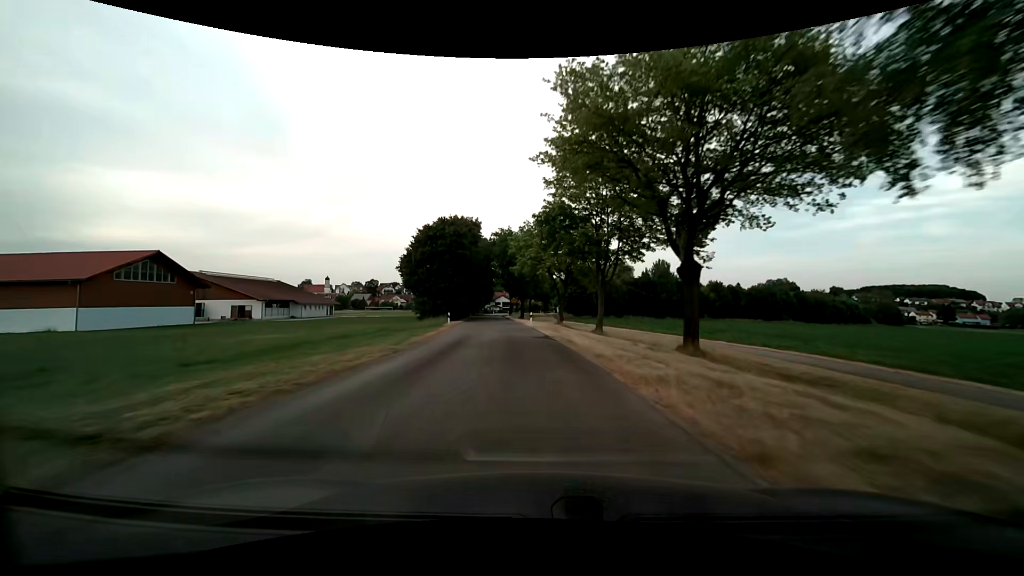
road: unclassified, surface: asphalt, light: Day
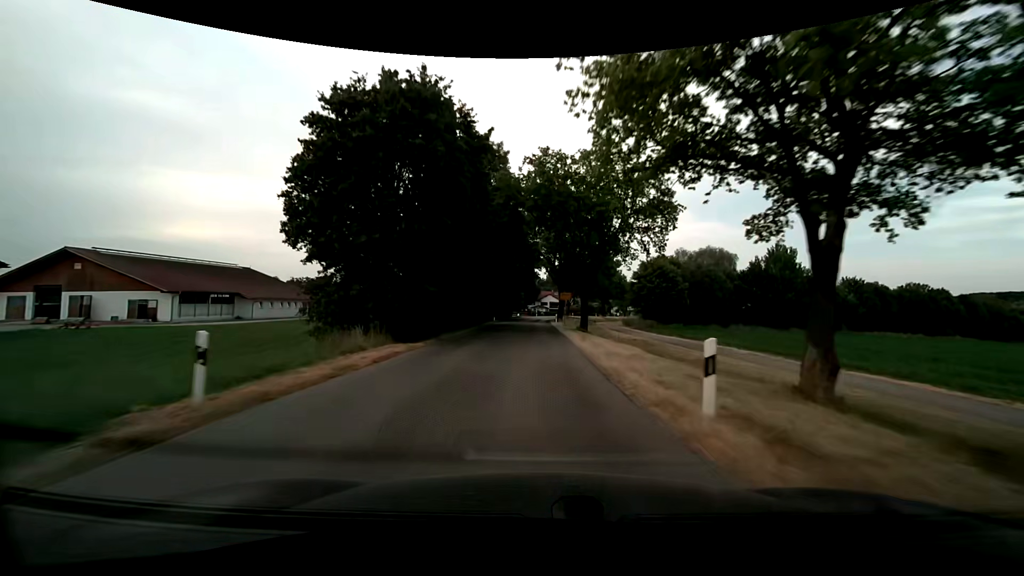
(-2.0, +35.2) m; -6°
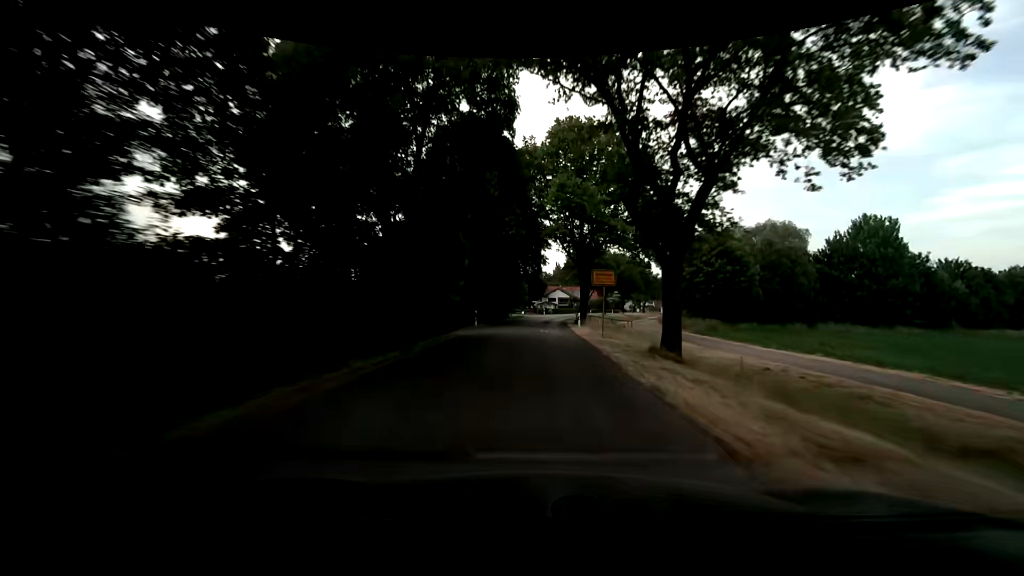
(0.0, +21.7) m; 0°
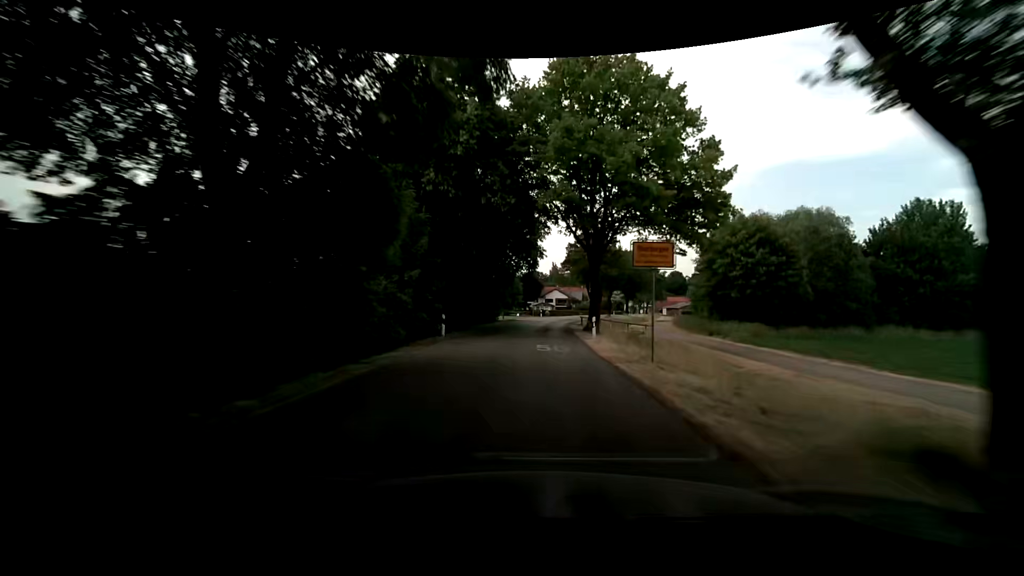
(0.0, +10.2) m; 0°
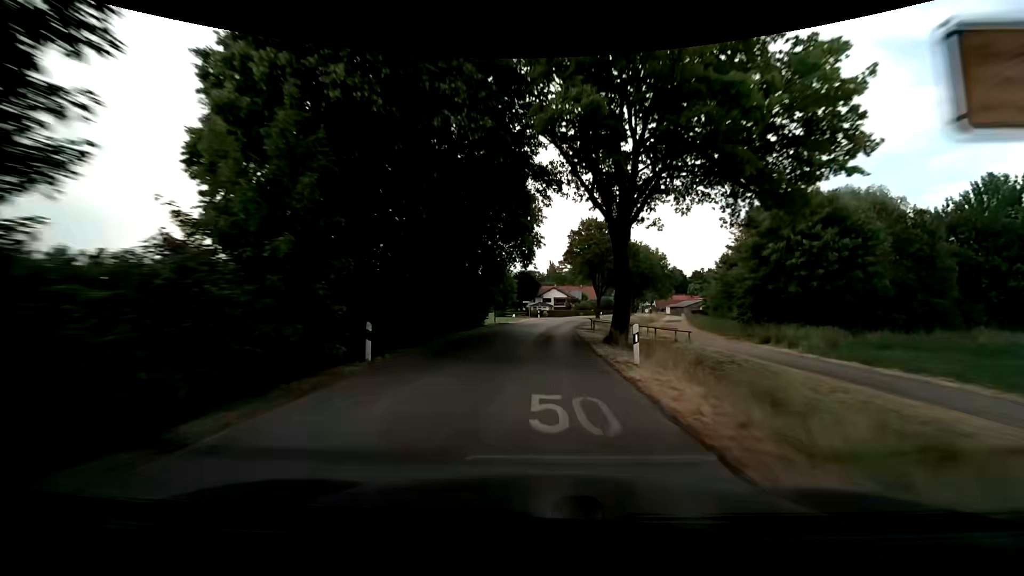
(0.0, +9.7) m; 0°
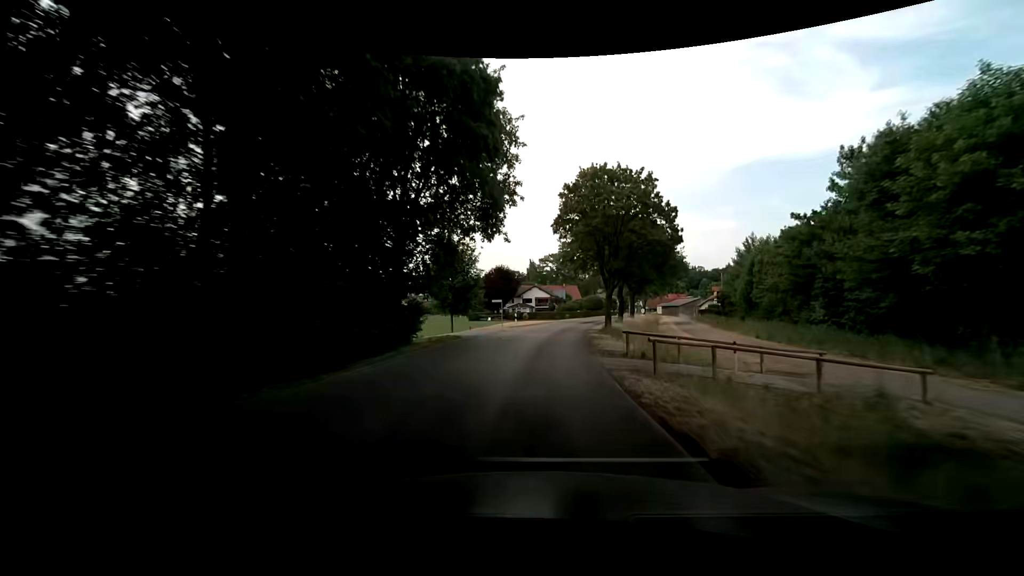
(+0.4, +18.3) m; +2°
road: residential
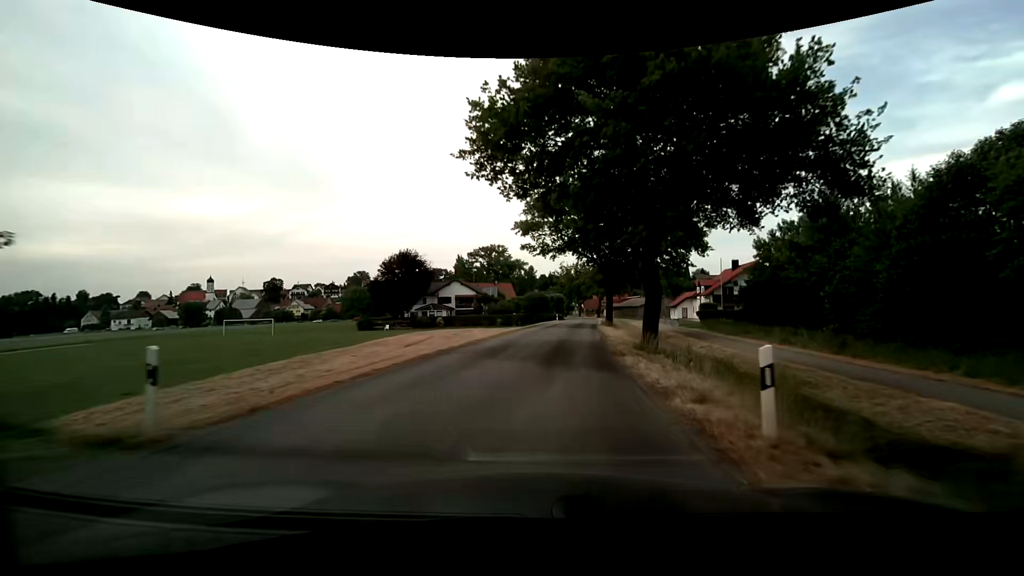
(+2.2, +34.6) m; +8°
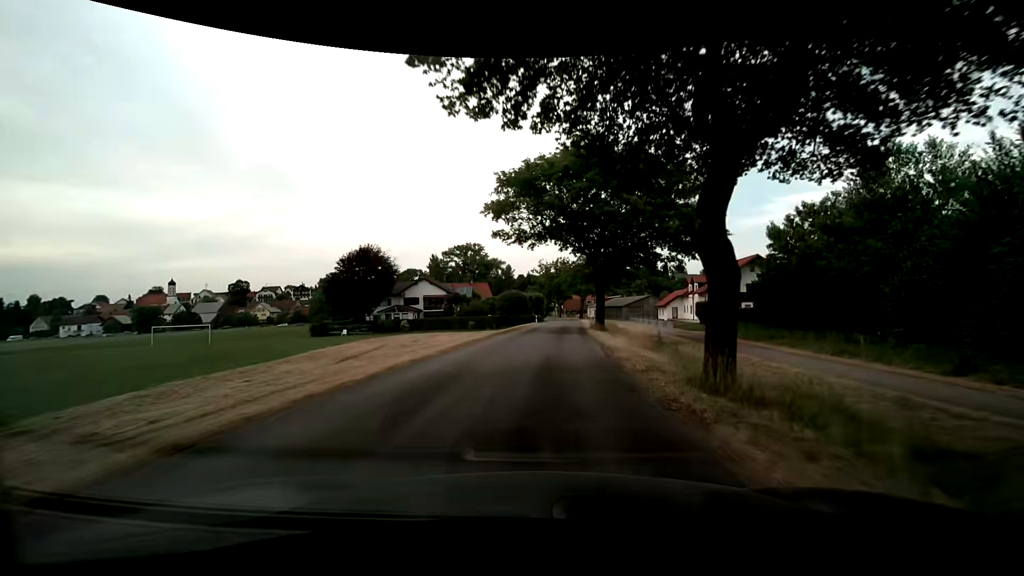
(+0.1, +8.6) m; +2°
(0, +10) (+1, +20) (+2, +30) (+2, +40) (+3, +50) (+4, +60) (+5, +70) (+6, +80) (+6, +90) (+6, +100) m
